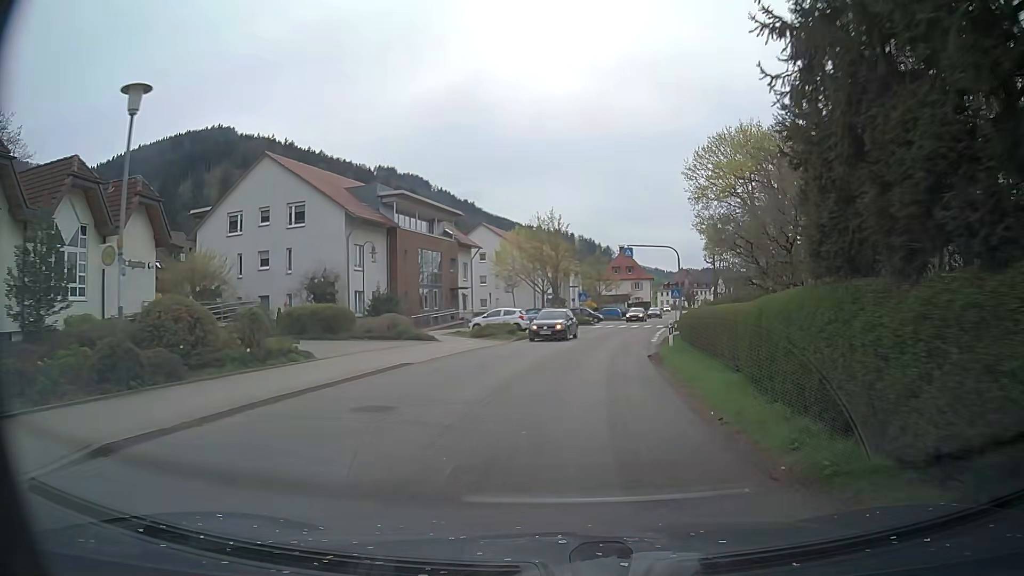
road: secondary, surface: asphalt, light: Day
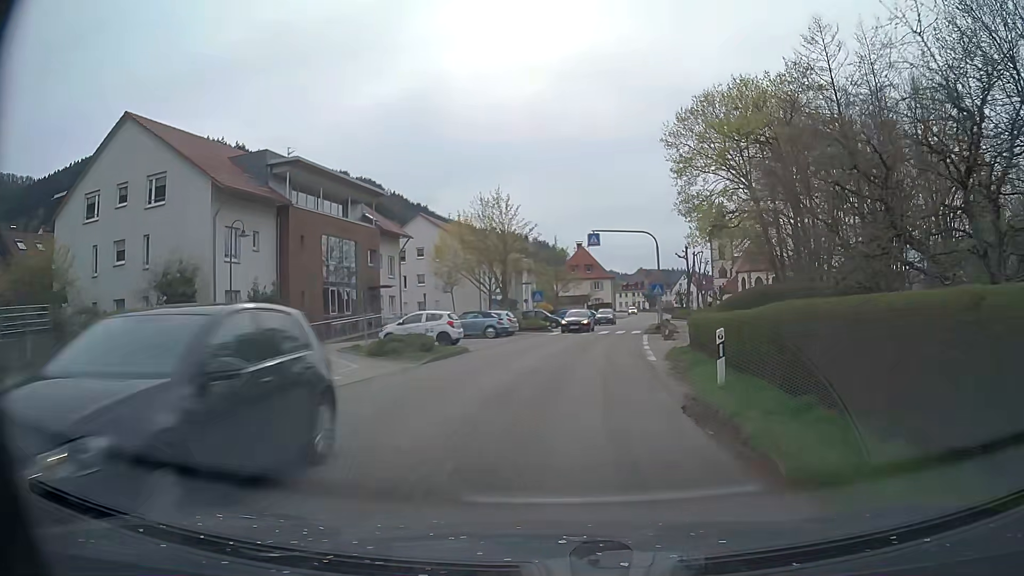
(+0.6, +11.6) m; +5°
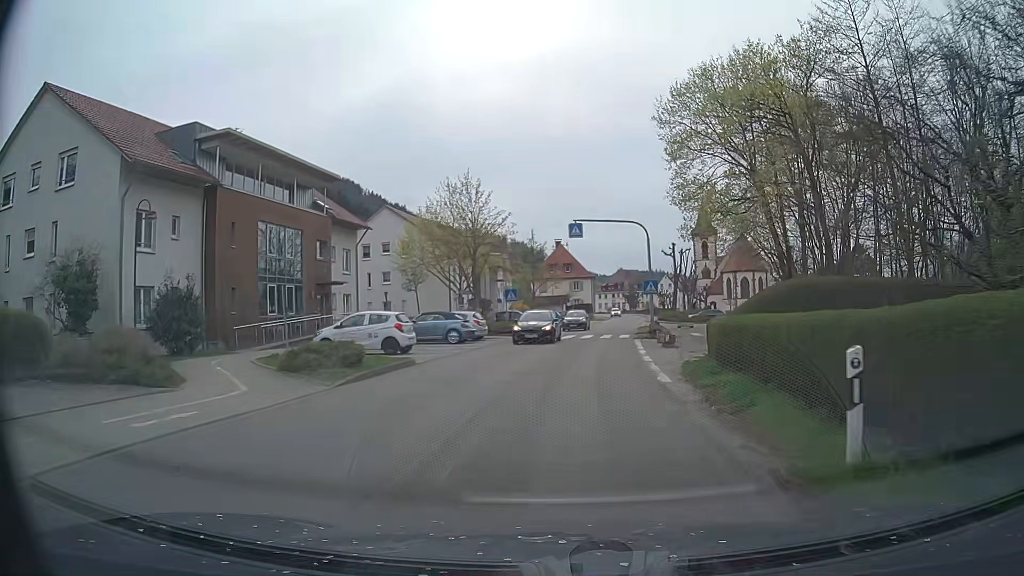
(+0.1, +5.6) m; +2°
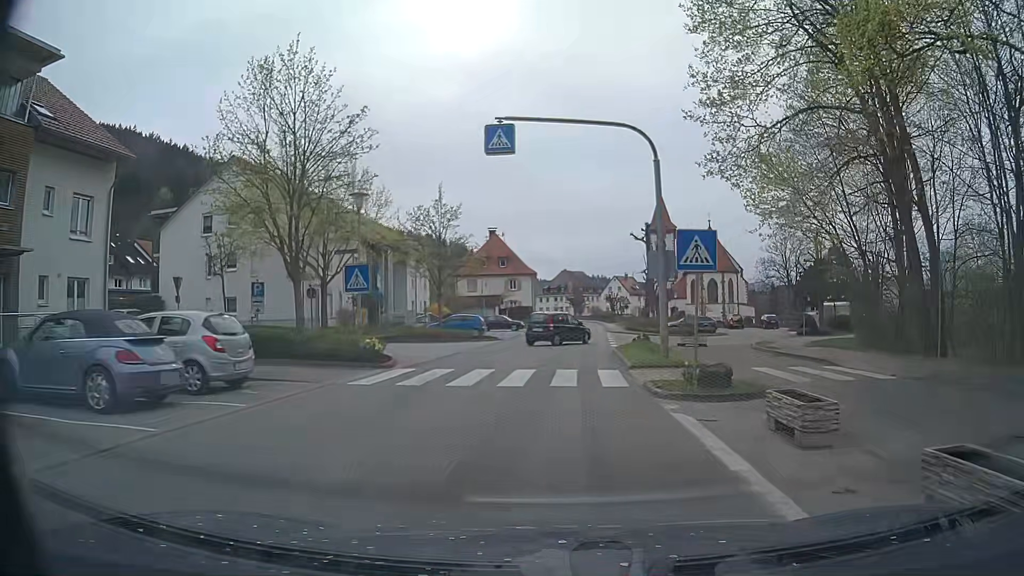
(+1.1, +21.5) m; +5°
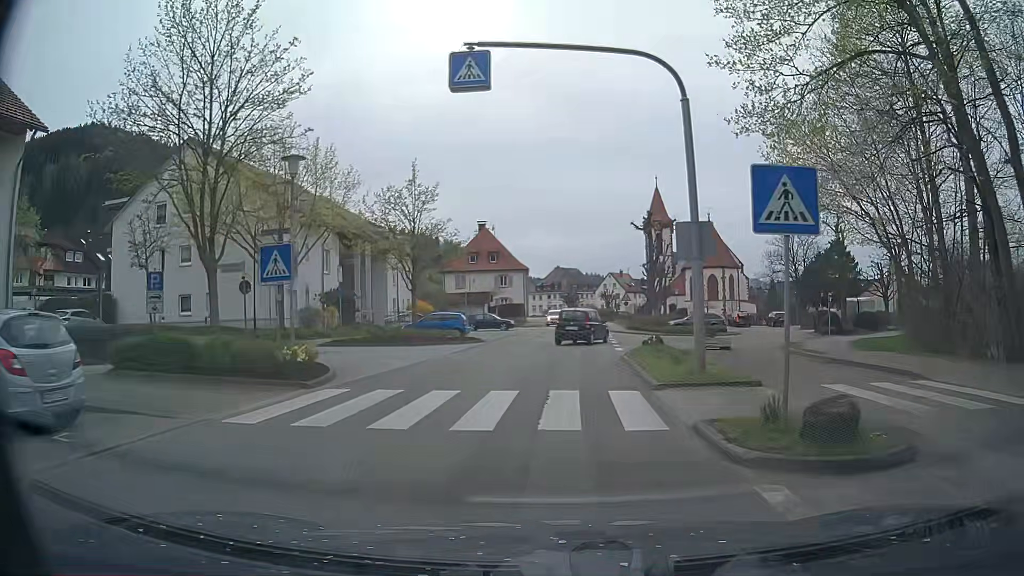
(+0.1, +5.2) m; +1°
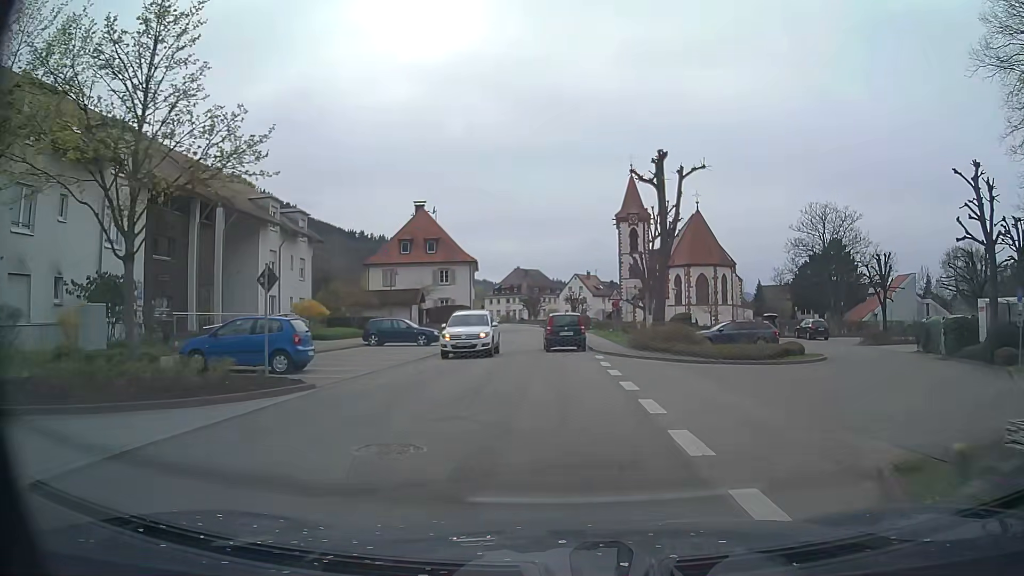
(+0.6, +20.2) m; +3°
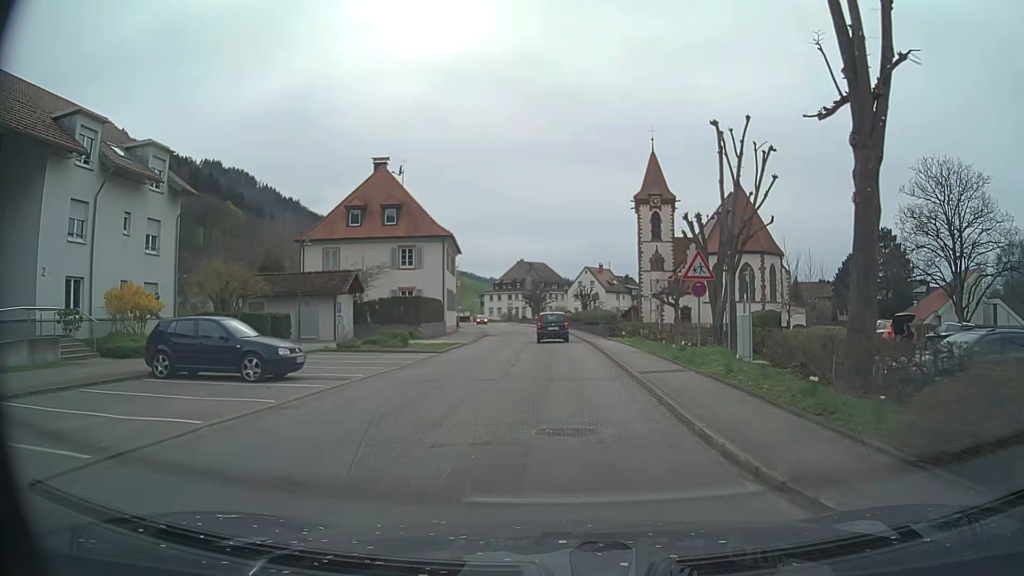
(+0.1, +20.2) m; -1°
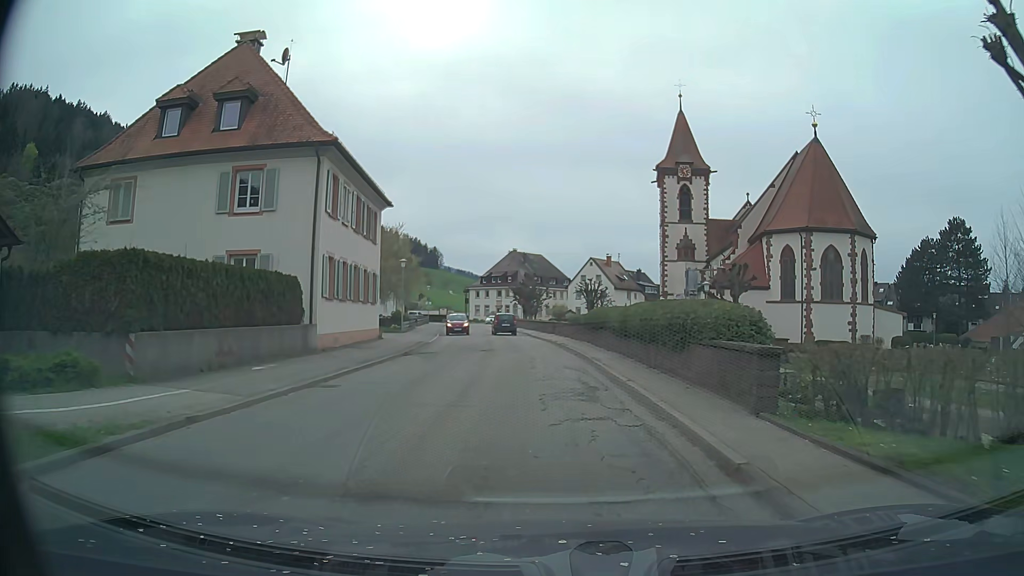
(+0.4, +26.1) m; +1°
(0, +10) (-1, +20) (-1, +30) (-2, +40) (-4, +50) (-5, +60) (-7, +70) (-8, +79) (-9, +89) (-10, +99) m
